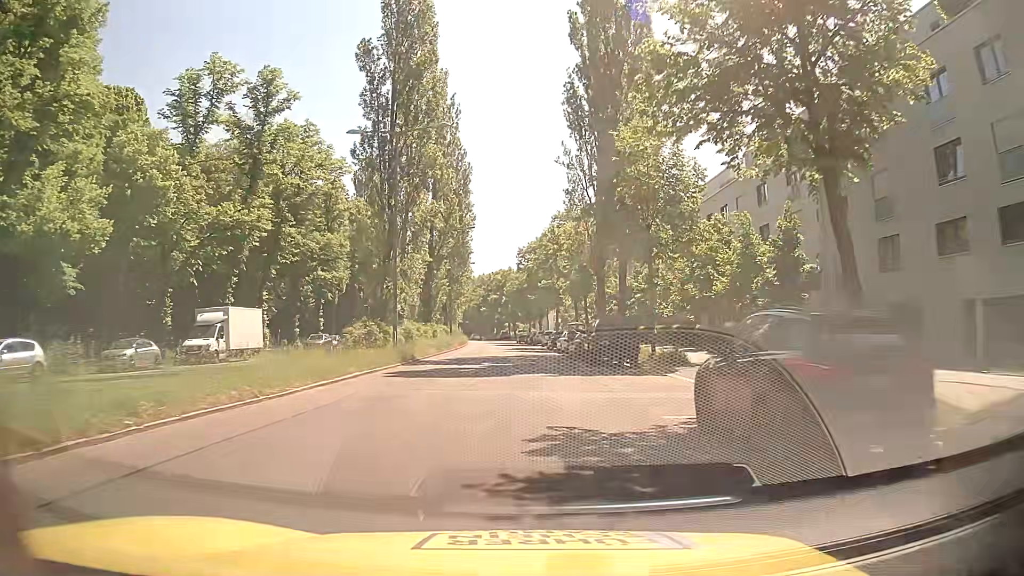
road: secondary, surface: asphalt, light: Day
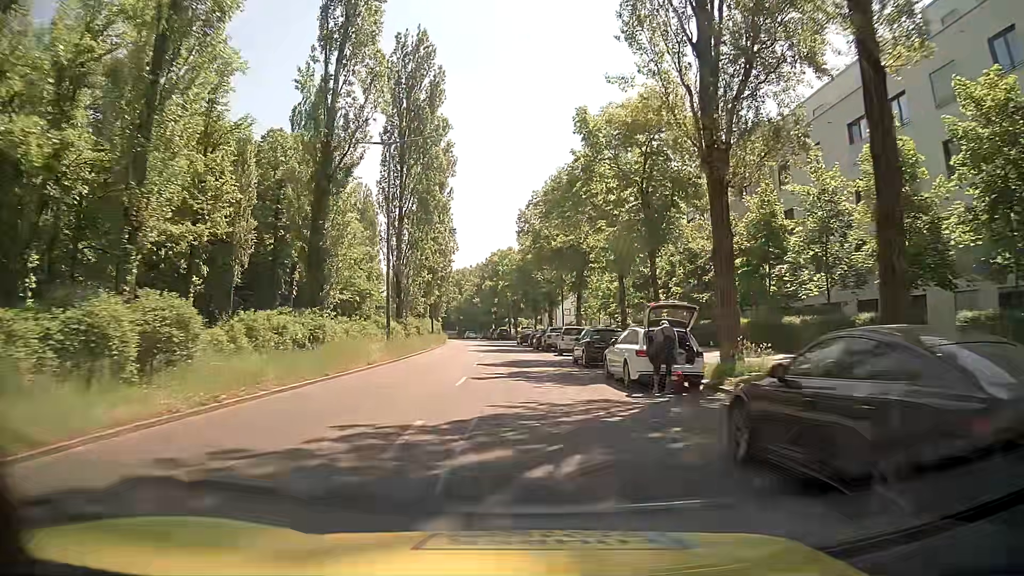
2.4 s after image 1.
(+0.3, +28.5) m; 0°
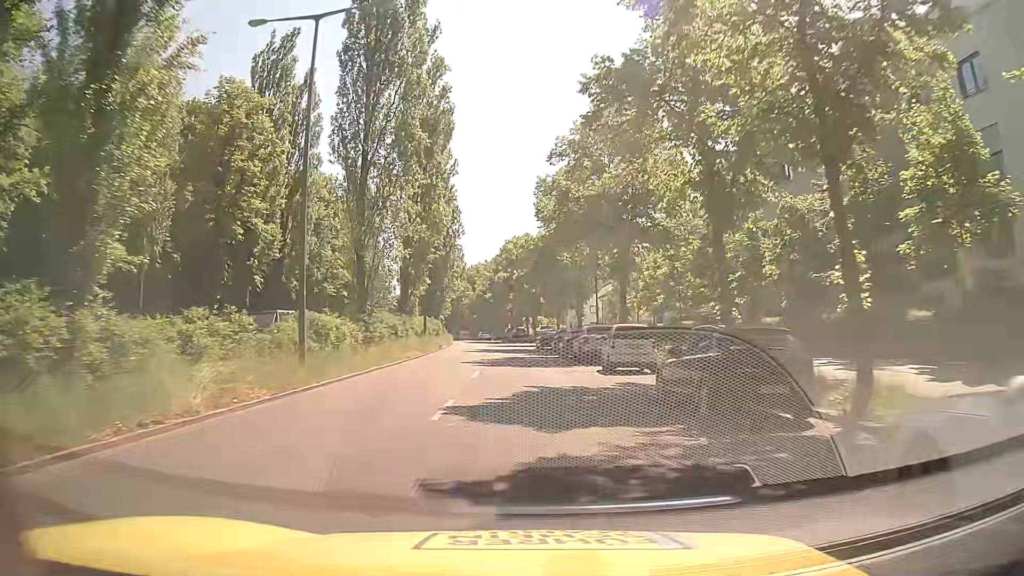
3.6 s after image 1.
(-0.2, +14.8) m; -2°
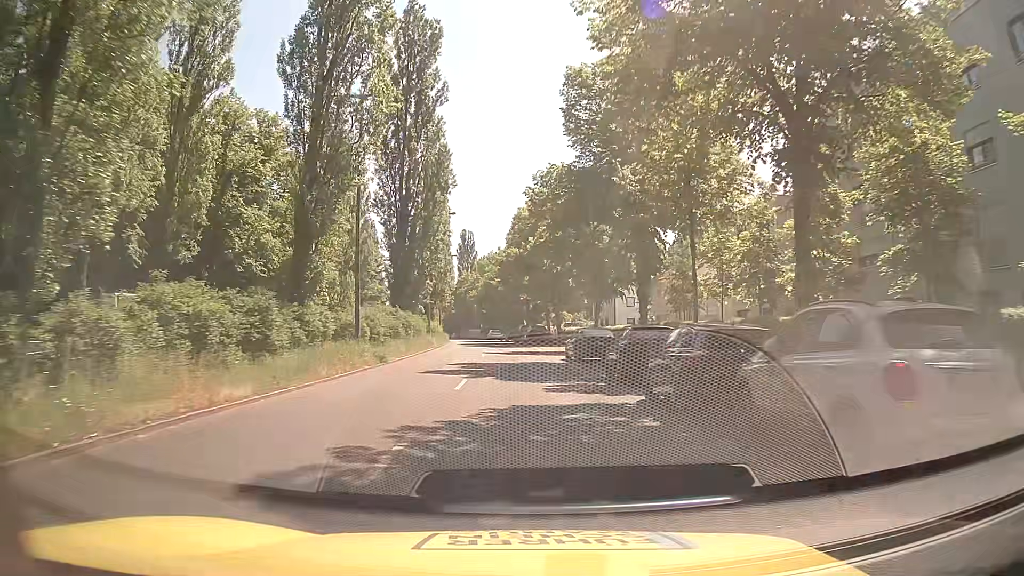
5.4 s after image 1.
(0.0, +22.7) m; -1°
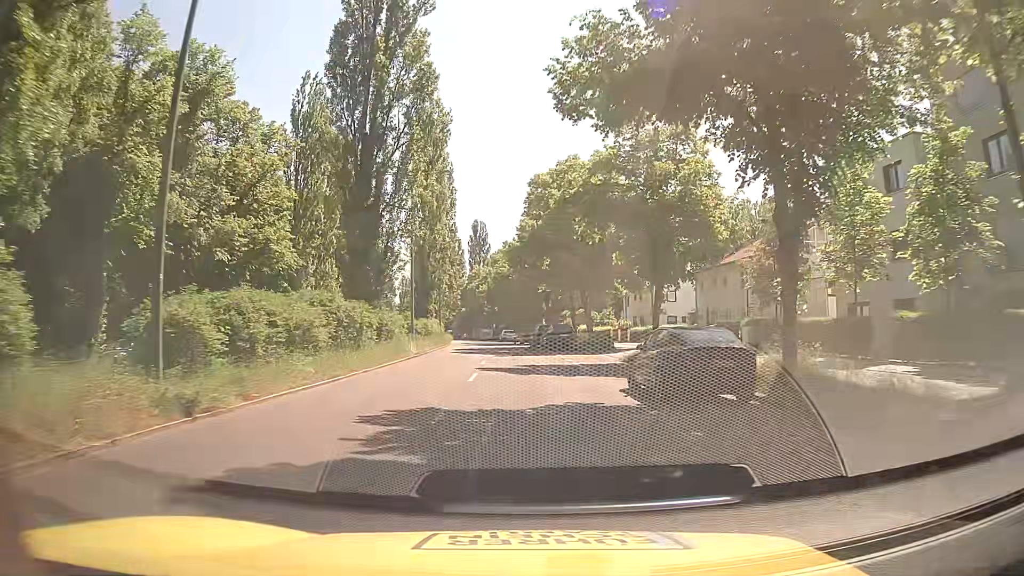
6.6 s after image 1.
(-0.1, +15.2) m; 0°
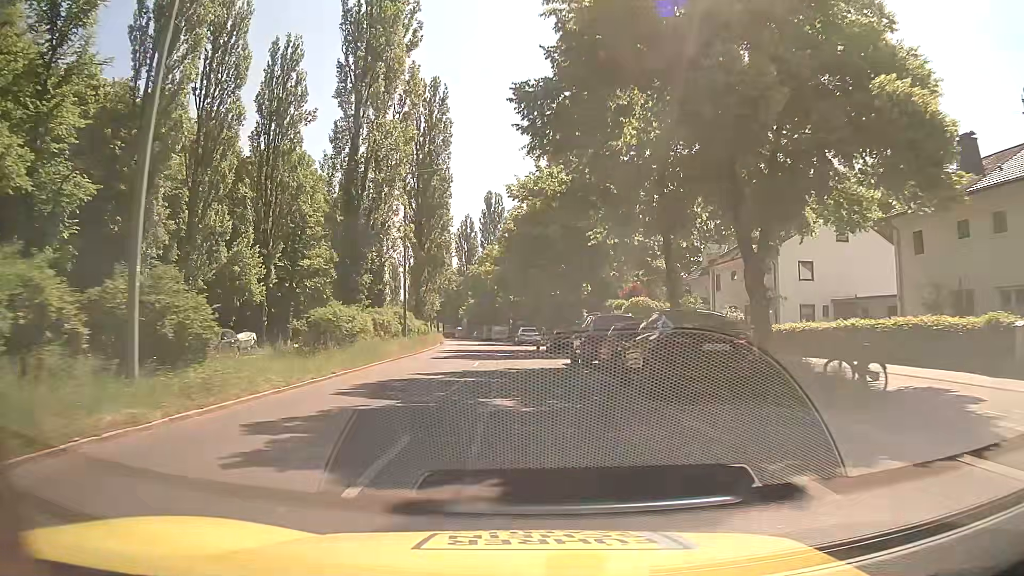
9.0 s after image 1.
(-0.9, +30.6) m; -2°
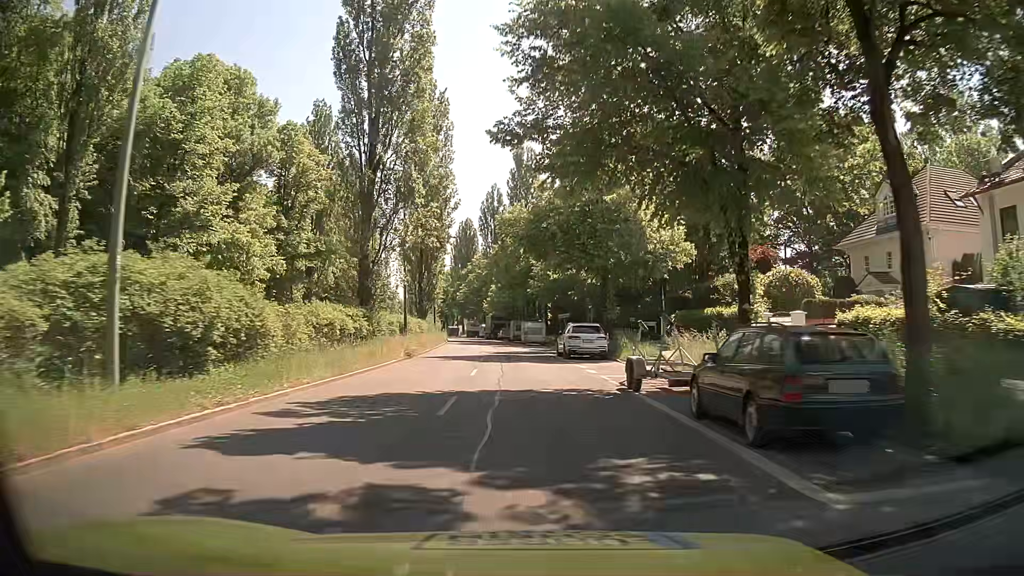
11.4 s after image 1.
(-1.3, +31.0) m; -4°
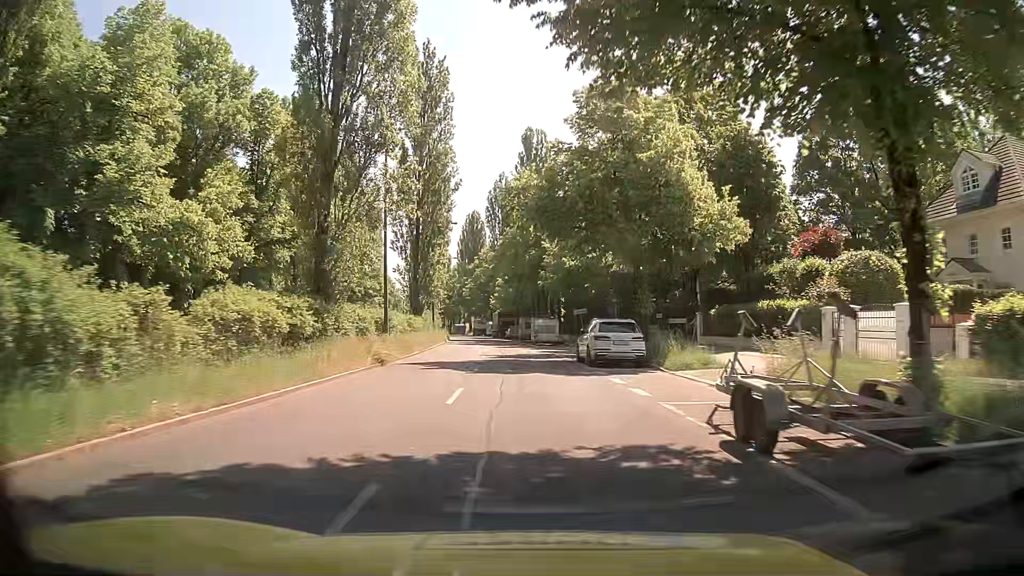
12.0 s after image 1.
(0.0, +7.8) m; 0°
(0, +10) (0, +20) (-1, +30) (-1, +40) (-2, +50) (-3, +60) (-4, +70) (-5, +80) (-6, +90) (-8, +100) m
